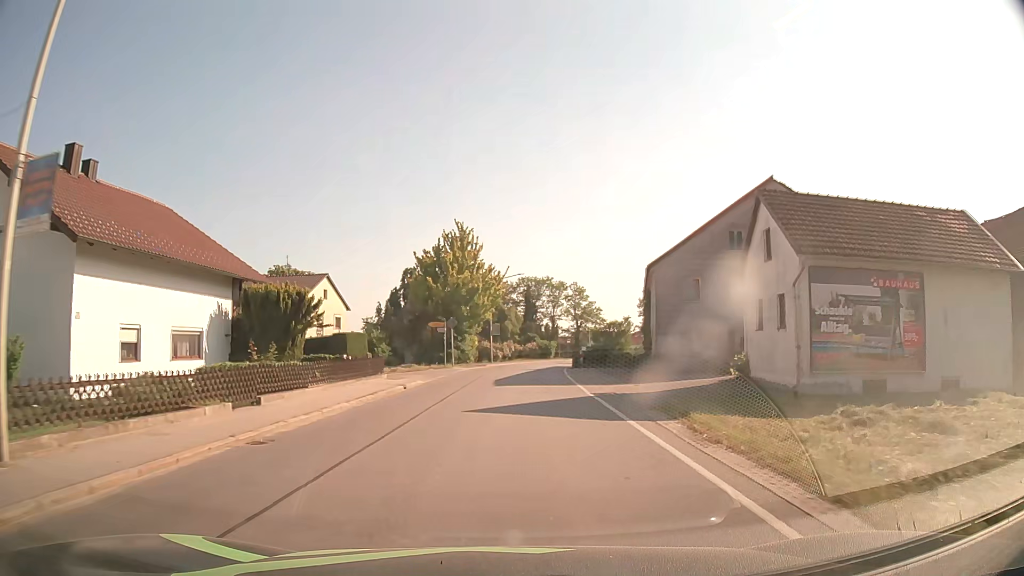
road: secondary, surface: asphalt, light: Day
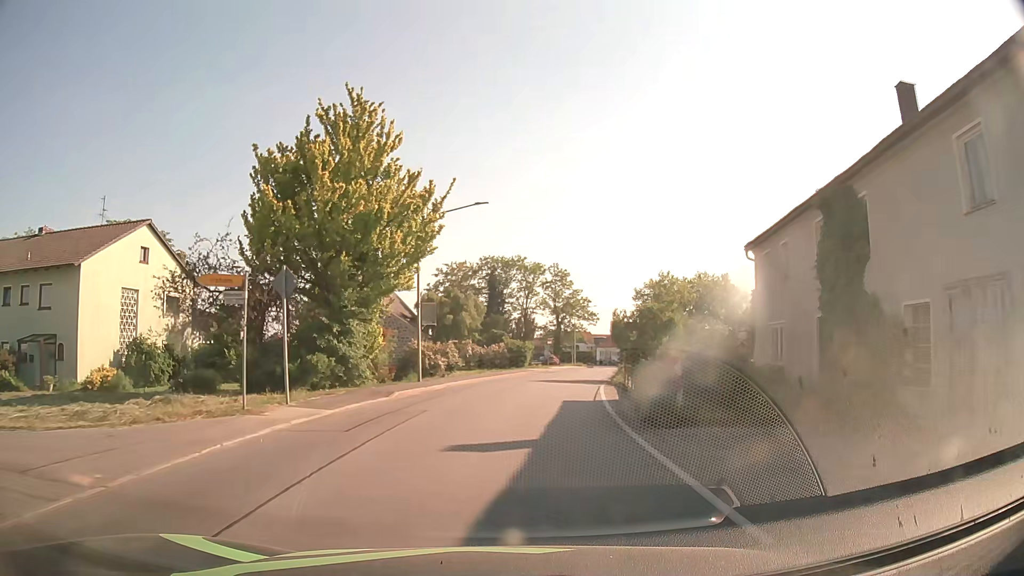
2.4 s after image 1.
(+0.9, +28.4) m; +3°
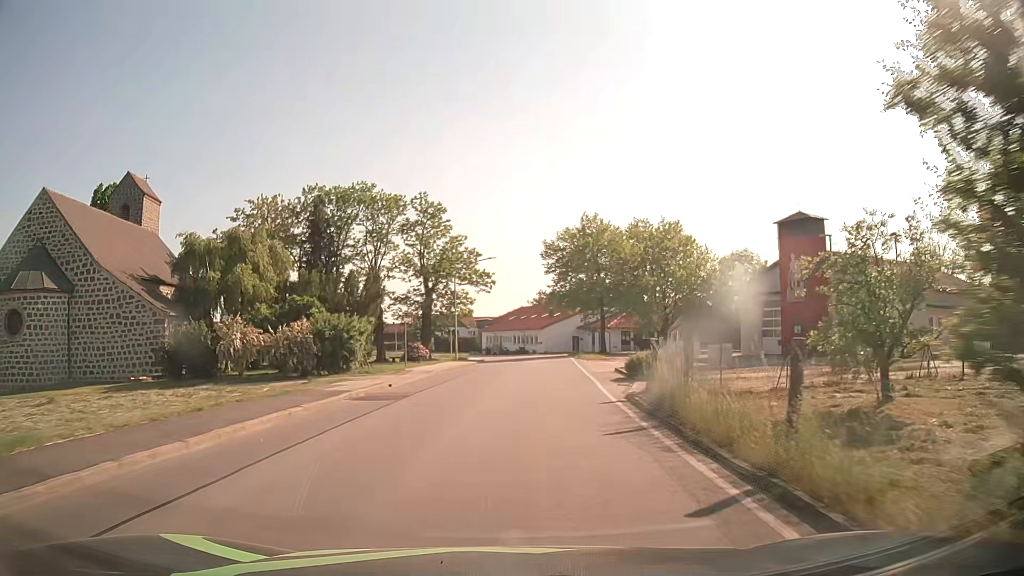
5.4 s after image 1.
(+2.8, +33.6) m; +10°
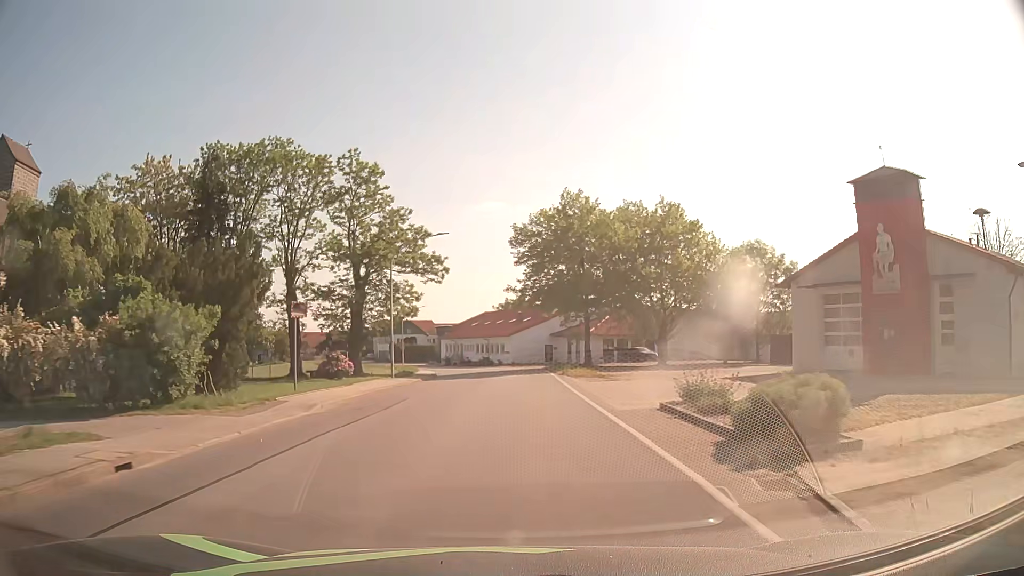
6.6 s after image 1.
(+0.5, +13.8) m; +3°
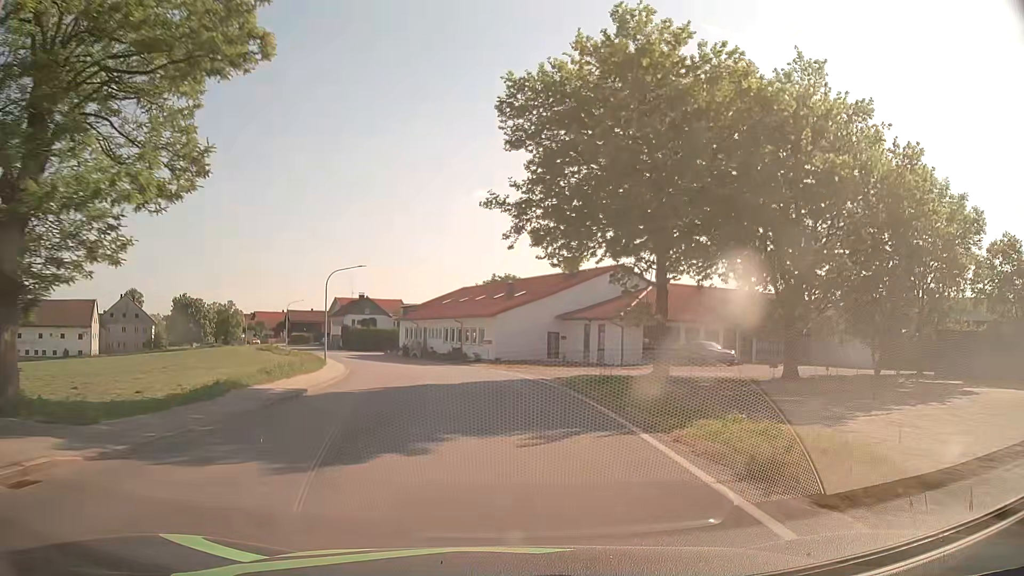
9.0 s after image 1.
(+0.6, +29.1) m; +2°
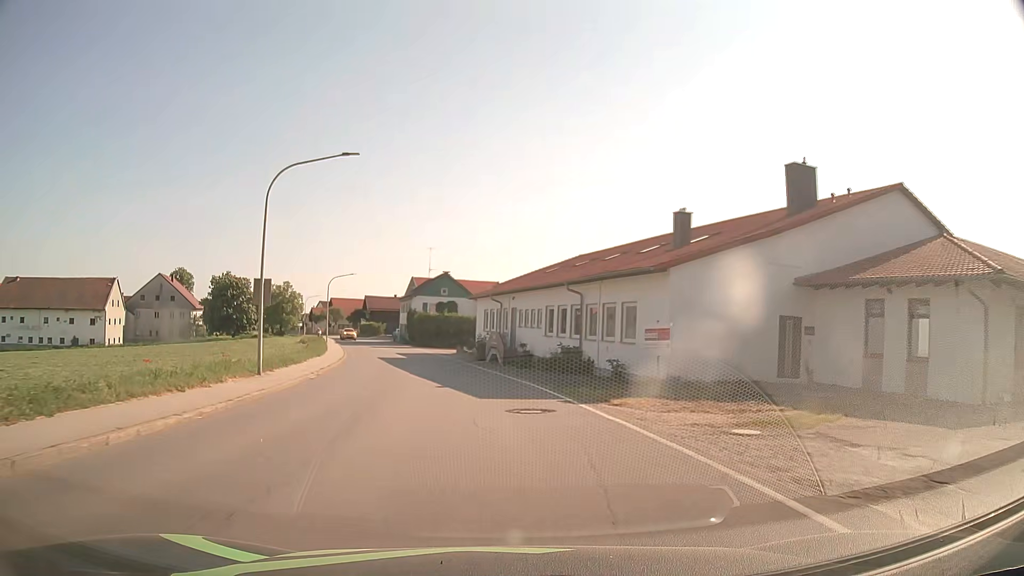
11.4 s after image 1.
(-2.2, +30.1) m; -10°
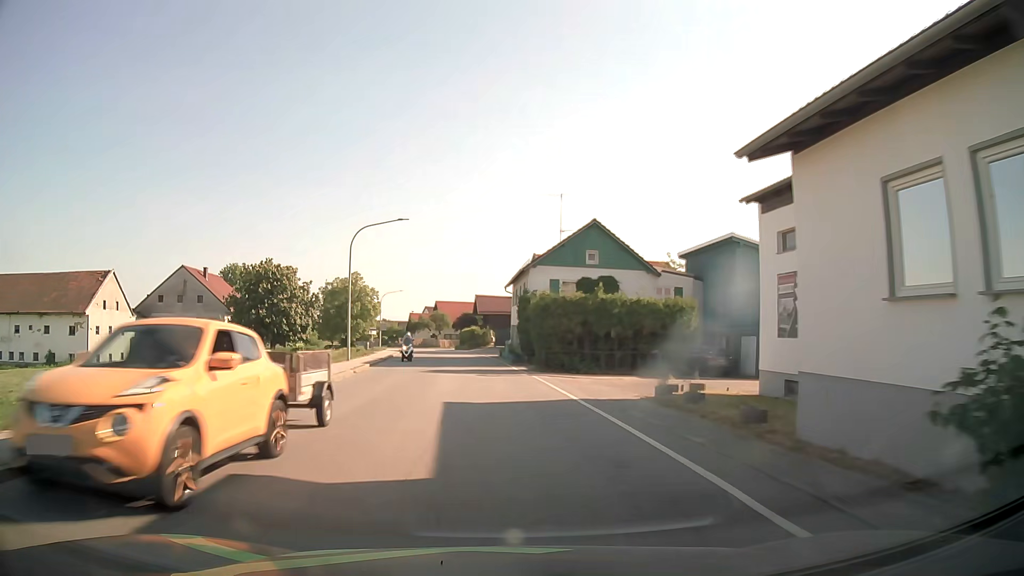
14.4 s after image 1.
(-4.0, +37.8) m; -11°
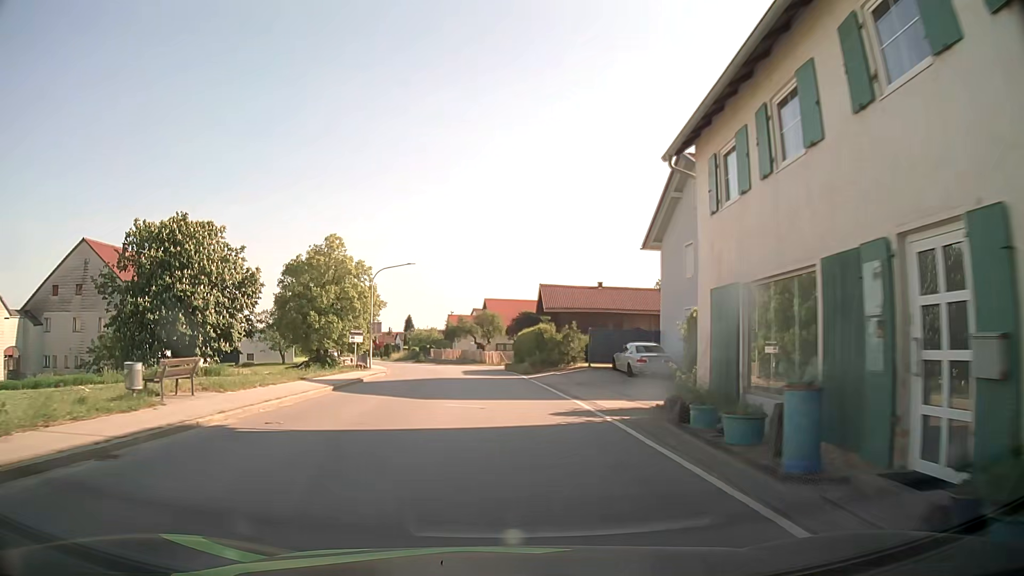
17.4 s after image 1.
(-1.9, +37.9) m; -6°
(0, +10) (0, +20) (-1, +30) (-2, +40) (-3, +50) (-5, +60) (-7, +69) (-10, +79) (-13, +88) (-17, +98) m
